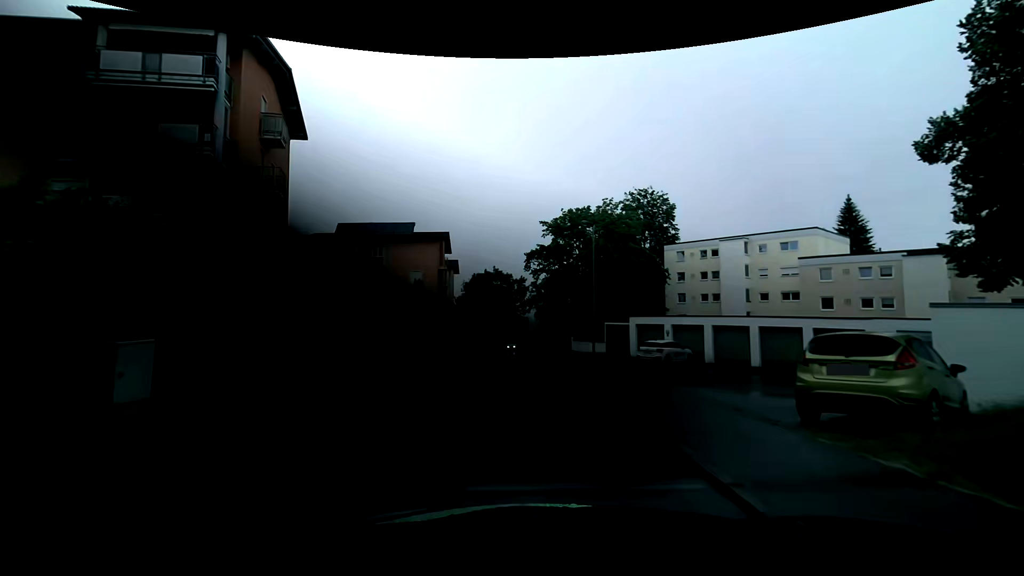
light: Day
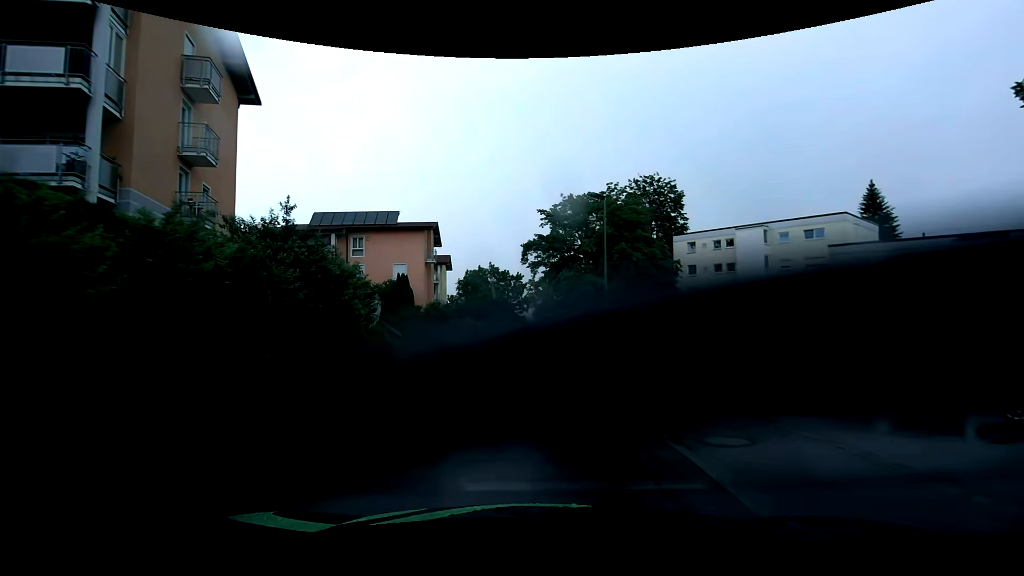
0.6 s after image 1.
(0.0, +5.6) m; 0°
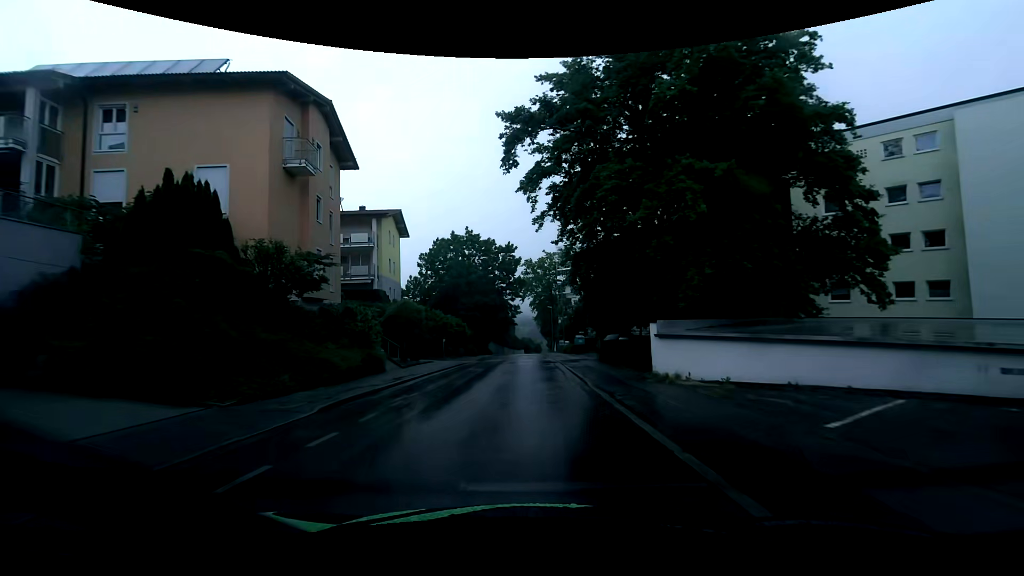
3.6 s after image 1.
(+0.2, +28.9) m; 0°
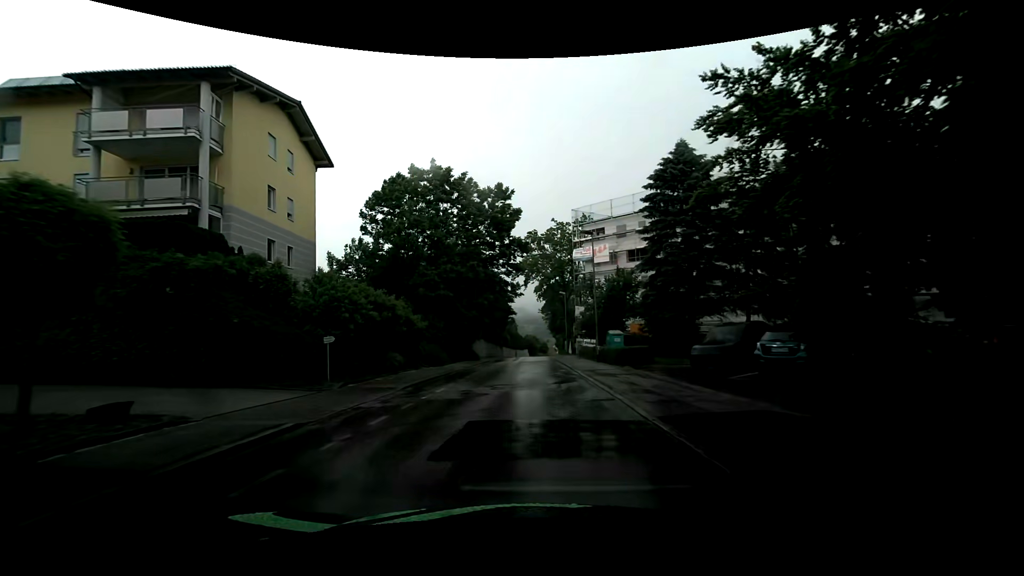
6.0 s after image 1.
(-0.1, +24.0) m; +1°
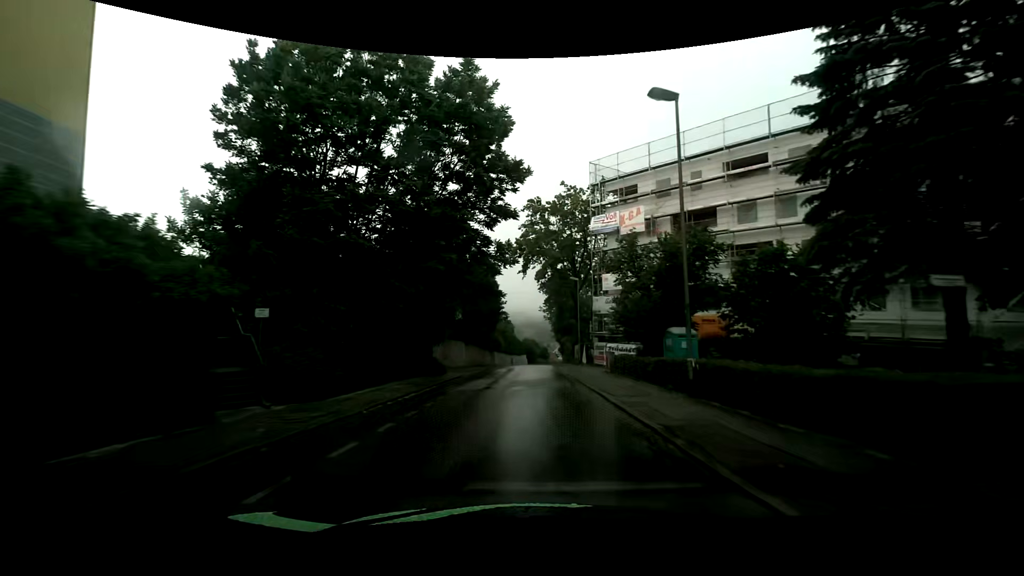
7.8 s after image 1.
(-0.5, +17.9) m; -1°
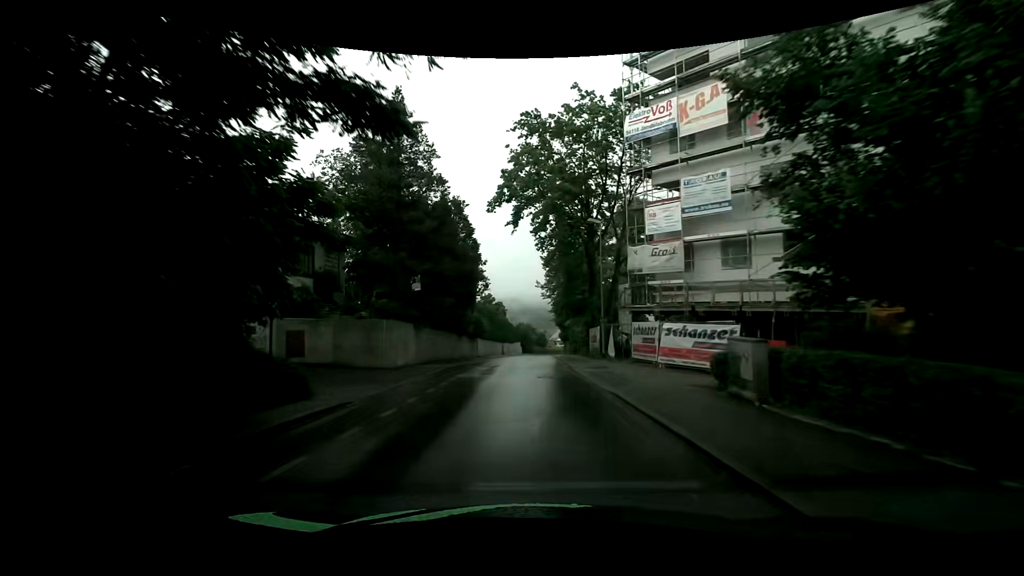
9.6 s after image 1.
(0.0, +17.7) m; +1°
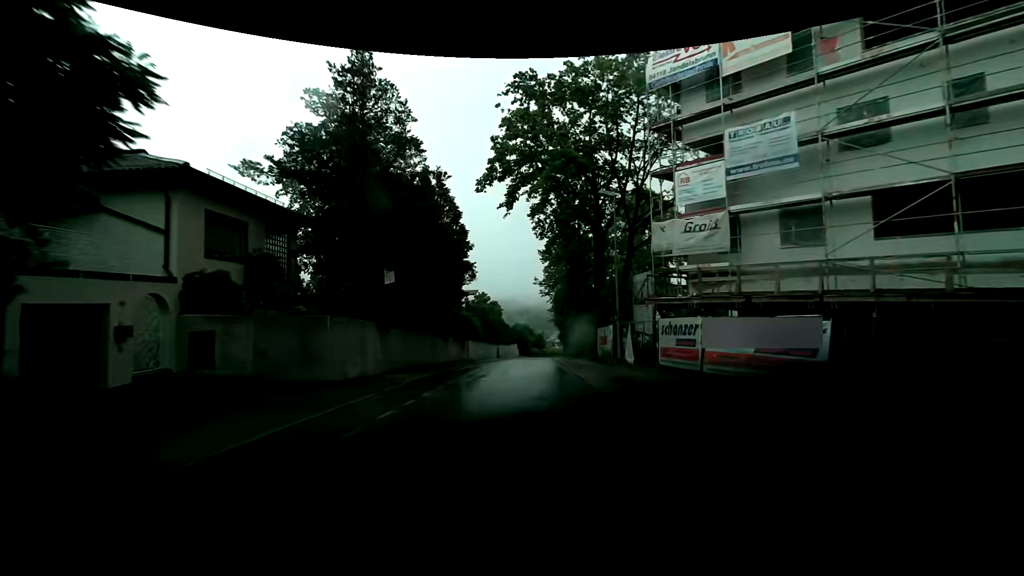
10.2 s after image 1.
(0.0, +5.8) m; 0°
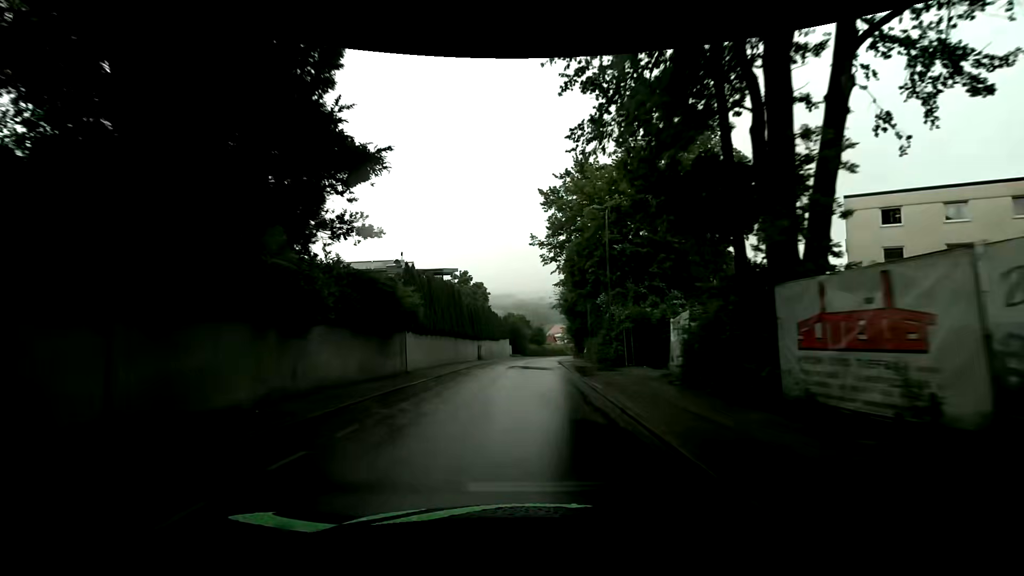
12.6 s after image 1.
(+0.2, +23.3) m; 0°
(0, +10) (0, +20) (0, +30) (+1, +40) (+1, +50) (+2, +60) (+3, +70) (+6, +80) (+8, +89) (+11, +99) m
